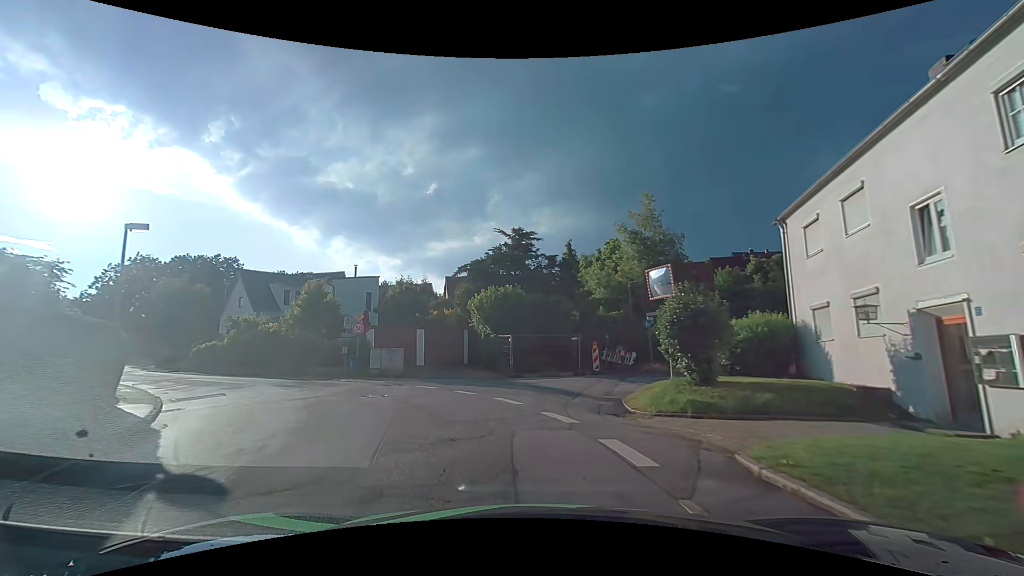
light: Day
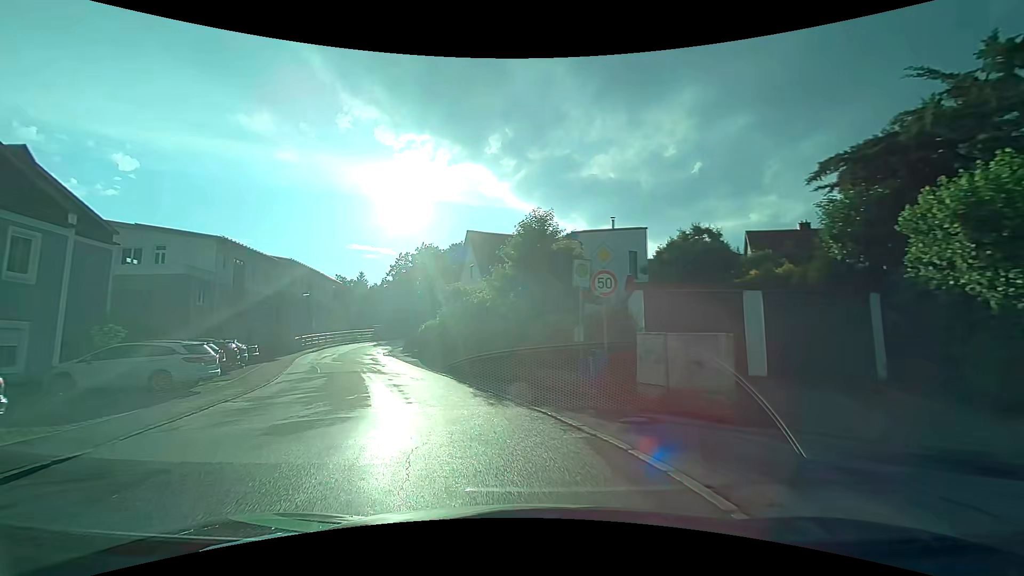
(-4.1, +16.0) m; -30°
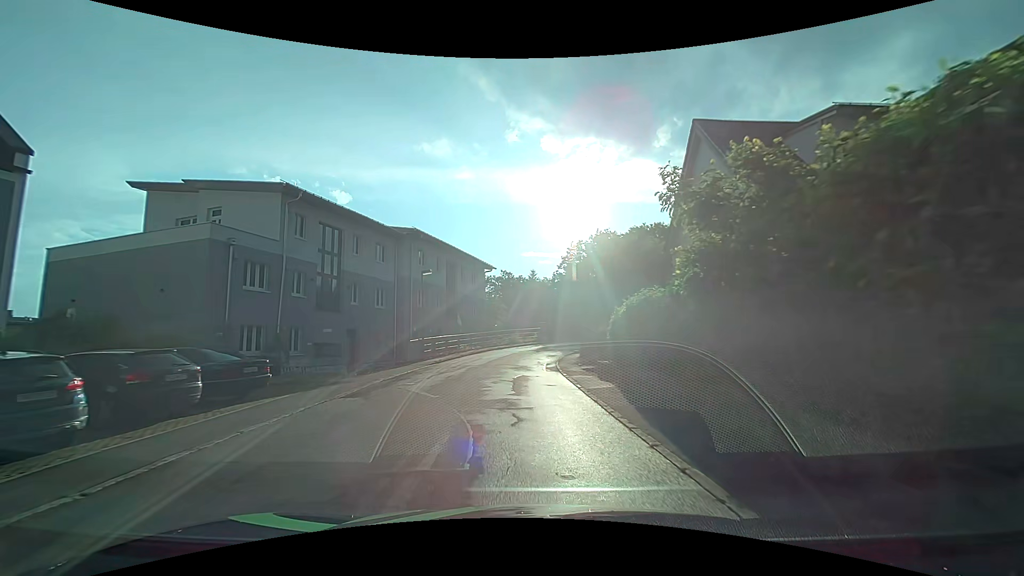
(-3.9, +17.8) m; -21°
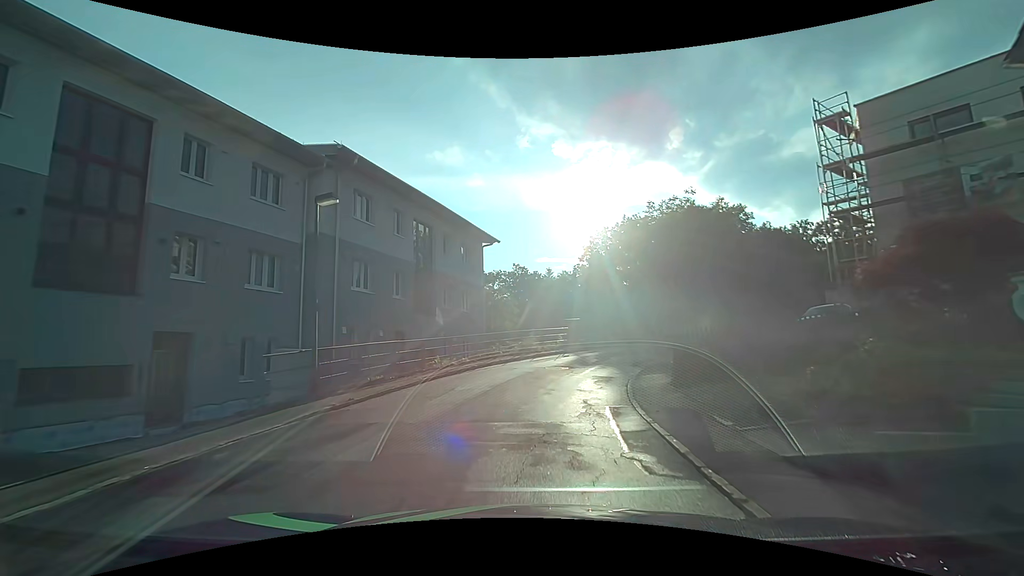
(-0.2, +15.2) m; -2°
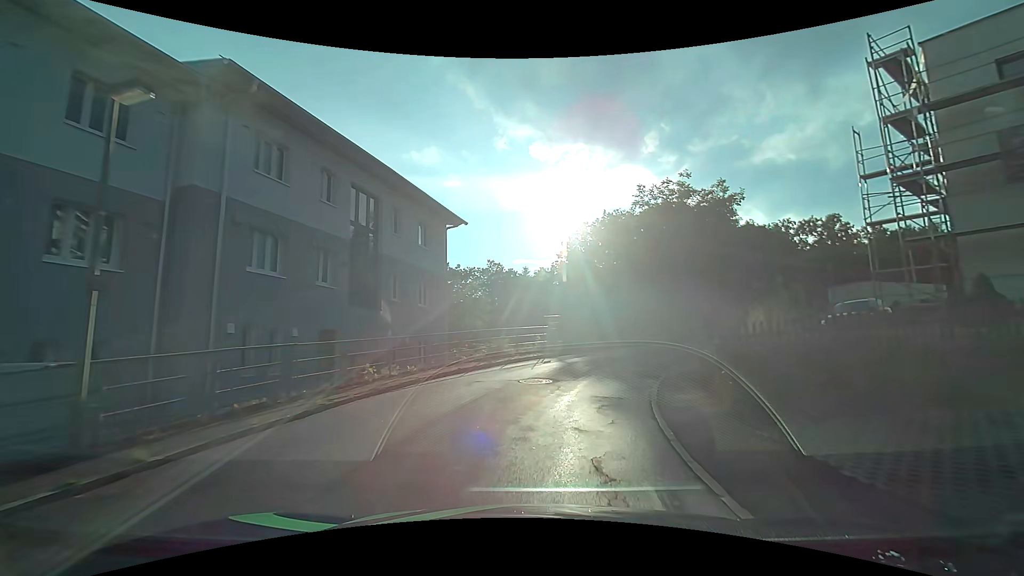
(+0.1, +5.2) m; +3°
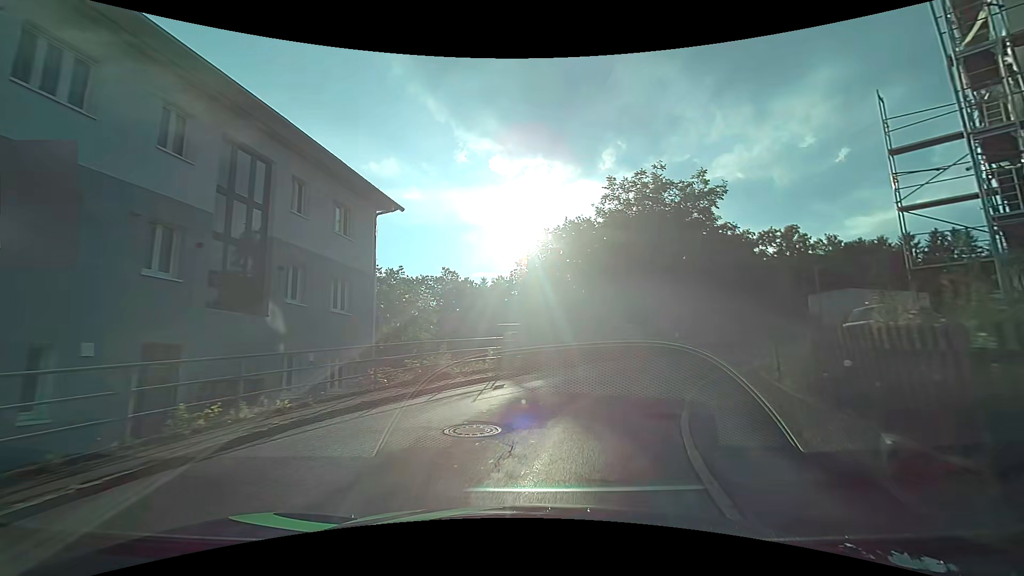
(+0.1, +5.1) m; +3°
